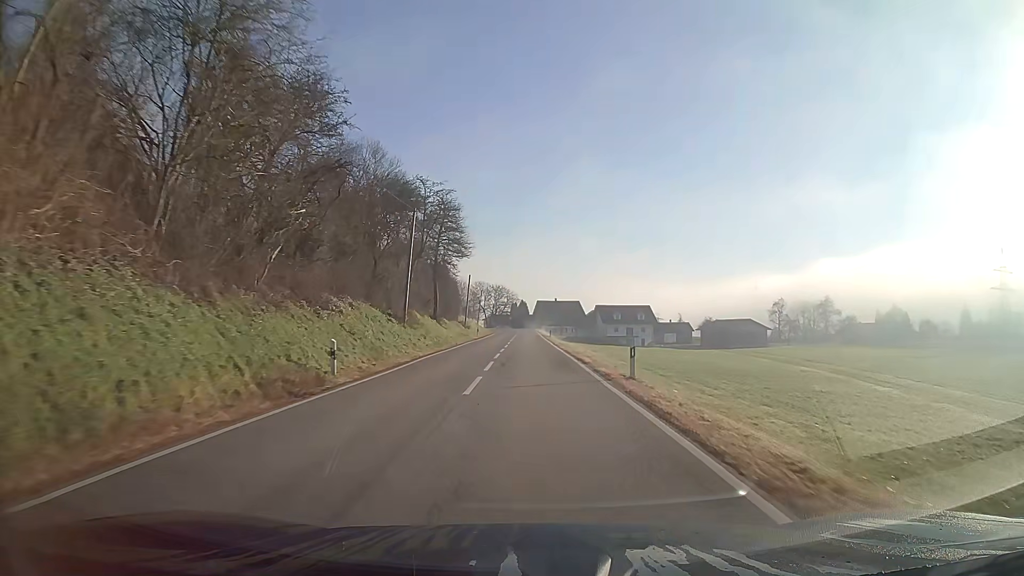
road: secondary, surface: asphalt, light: Day
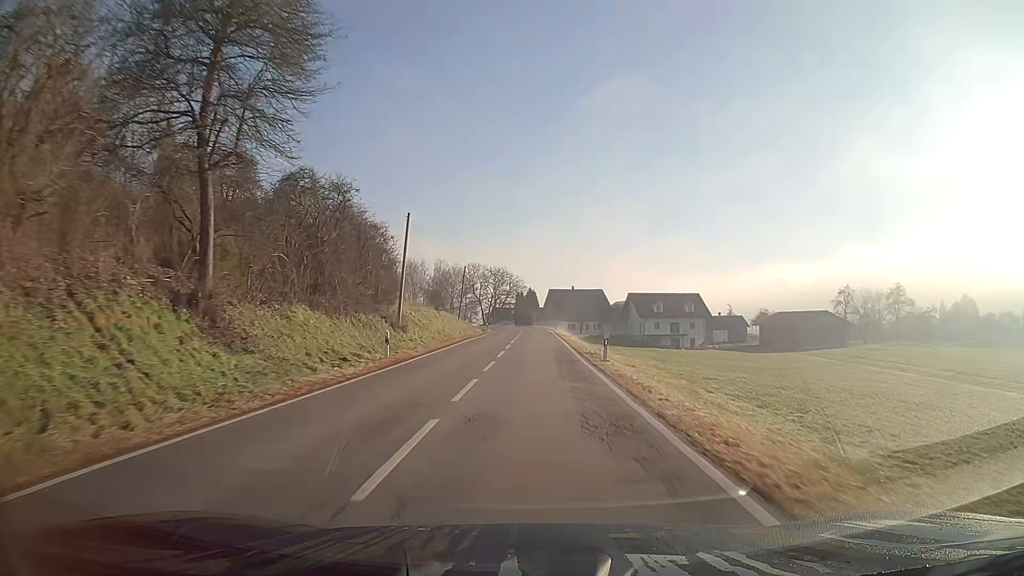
(-0.3, +44.6) m; -1°
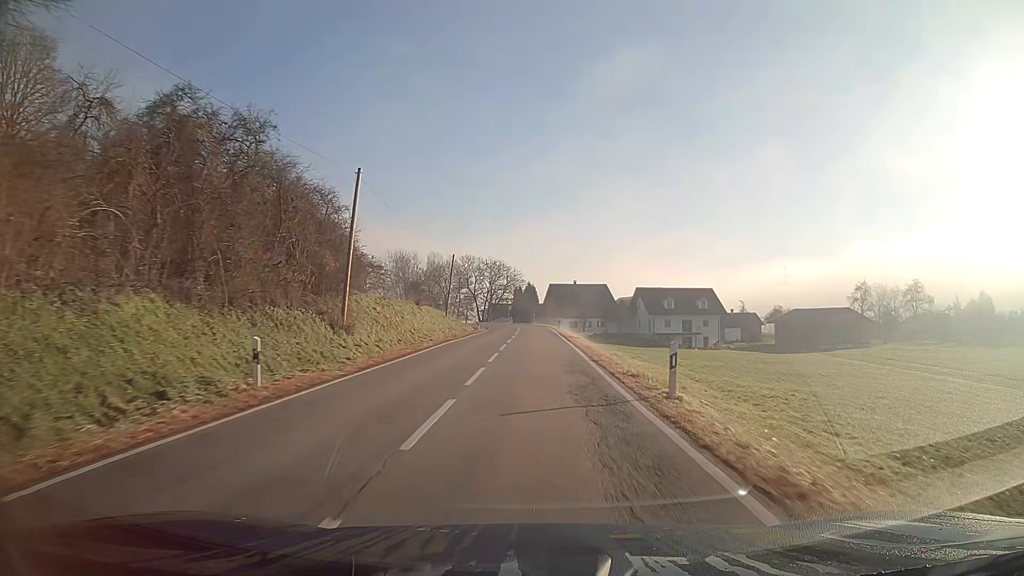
(0.0, +10.7) m; 0°
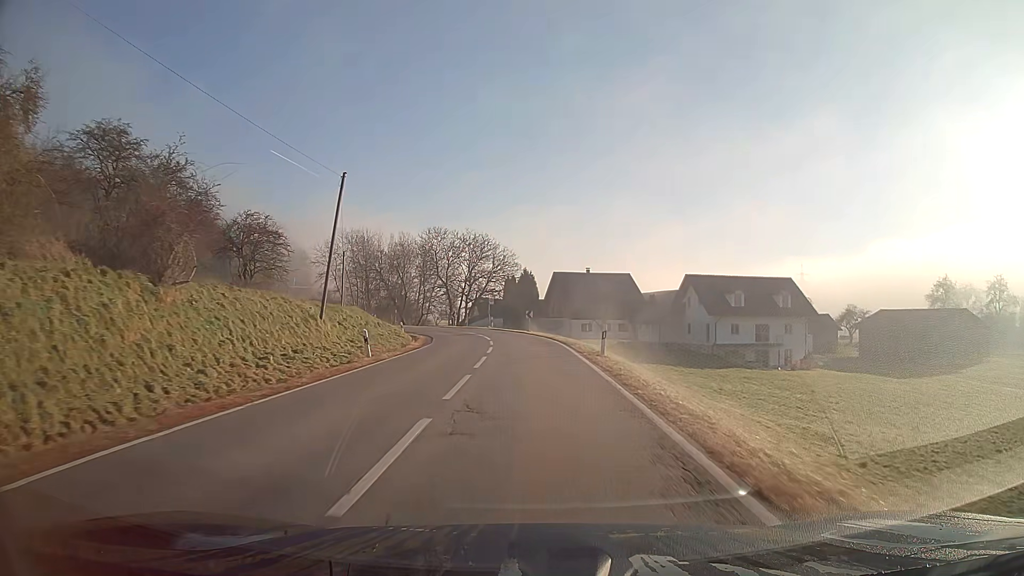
(+0.1, +39.9) m; 0°
